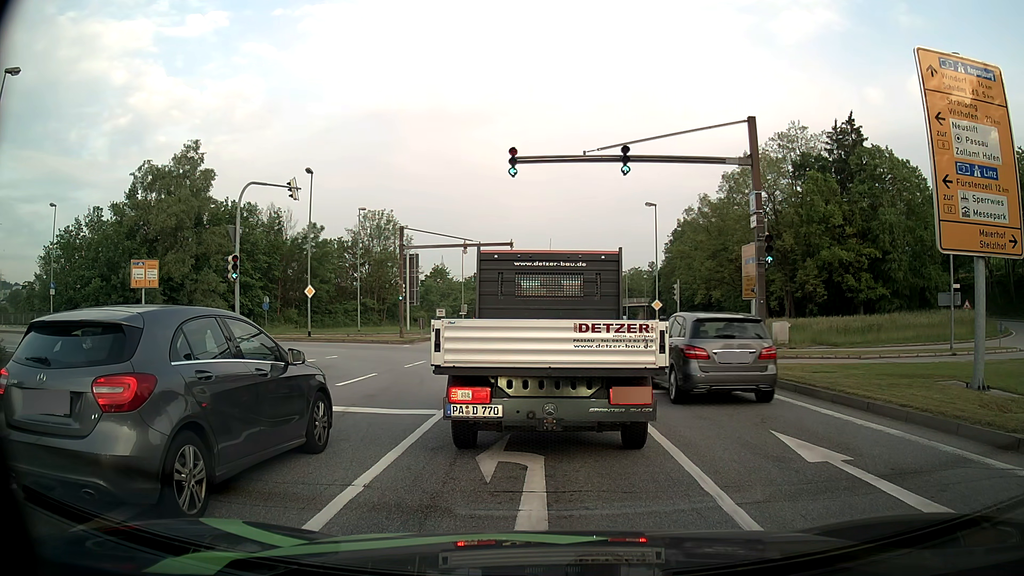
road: primary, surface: asphalt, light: Day
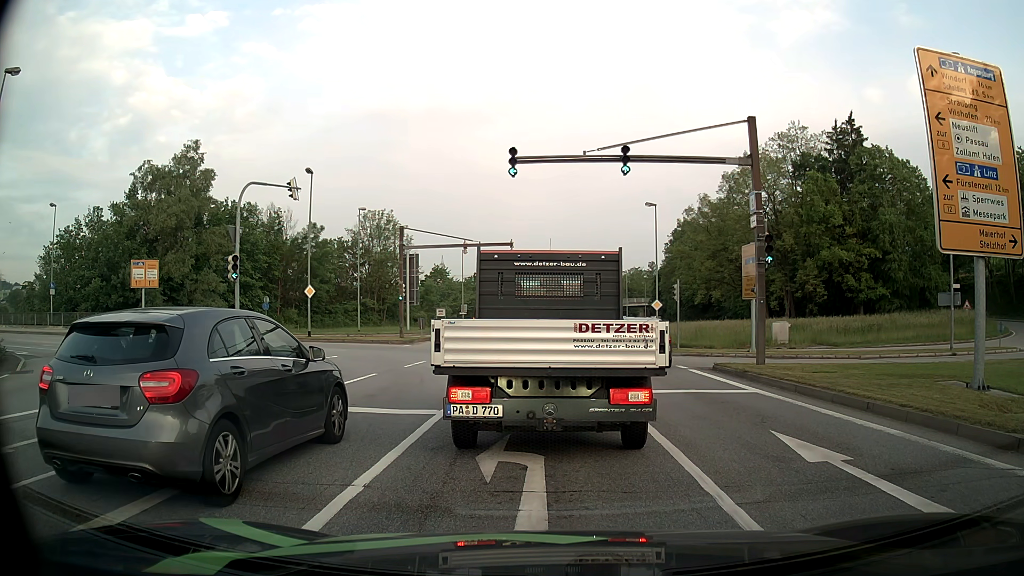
(0.0, 0.0) m; 0°
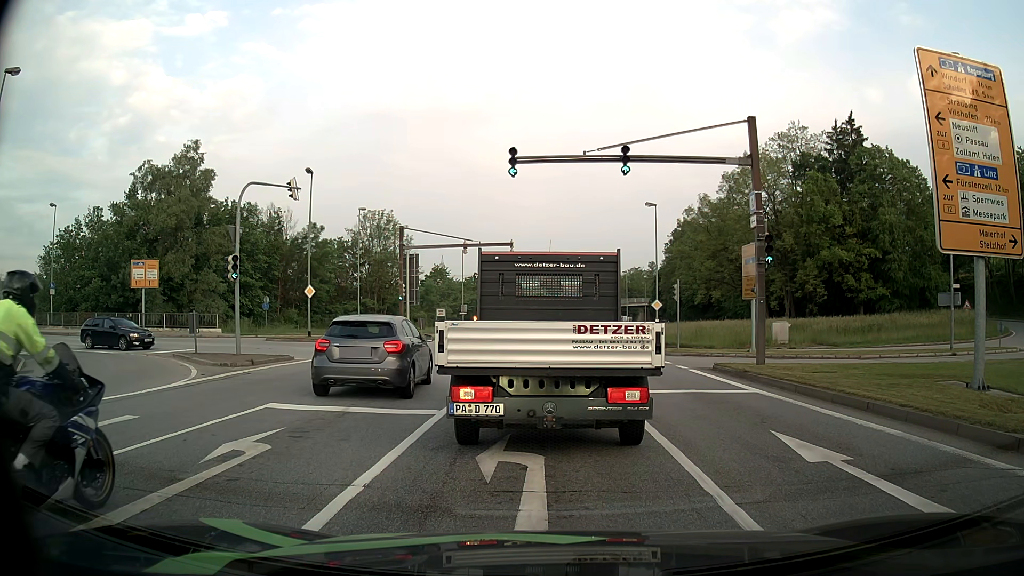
(0.0, 0.0) m; 0°
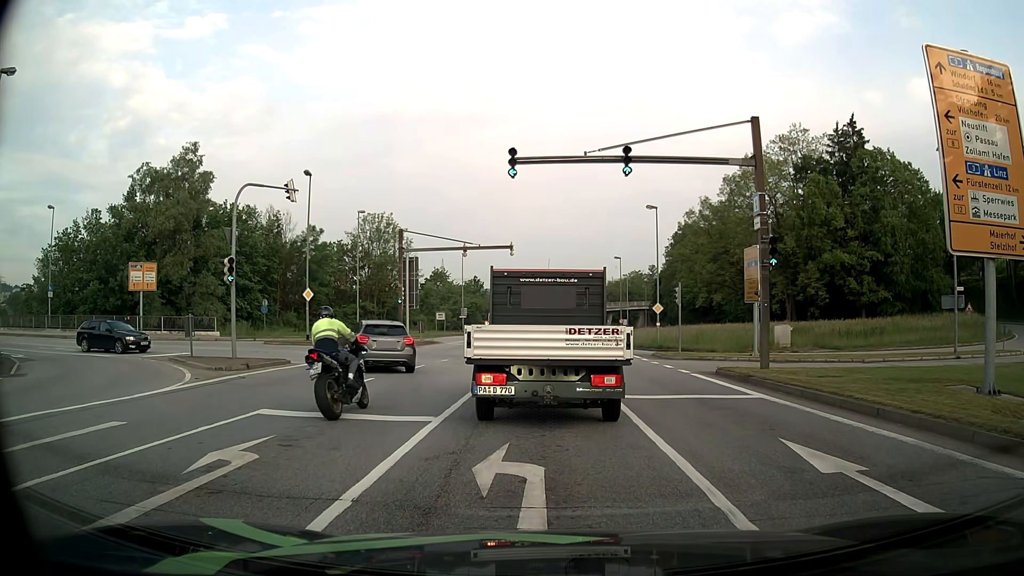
(0.0, +0.4) m; 0°
